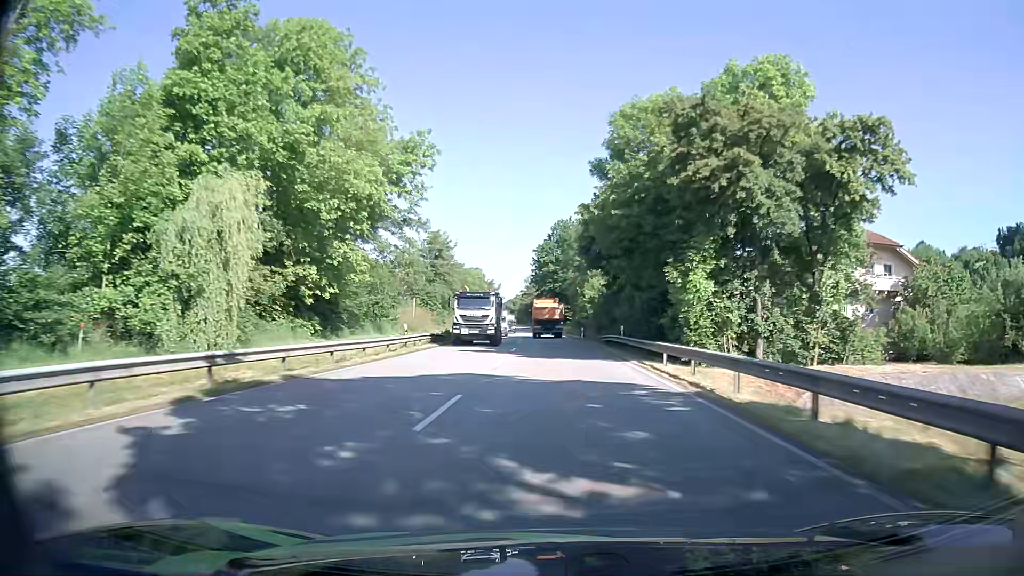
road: primary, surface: asphalt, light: Day
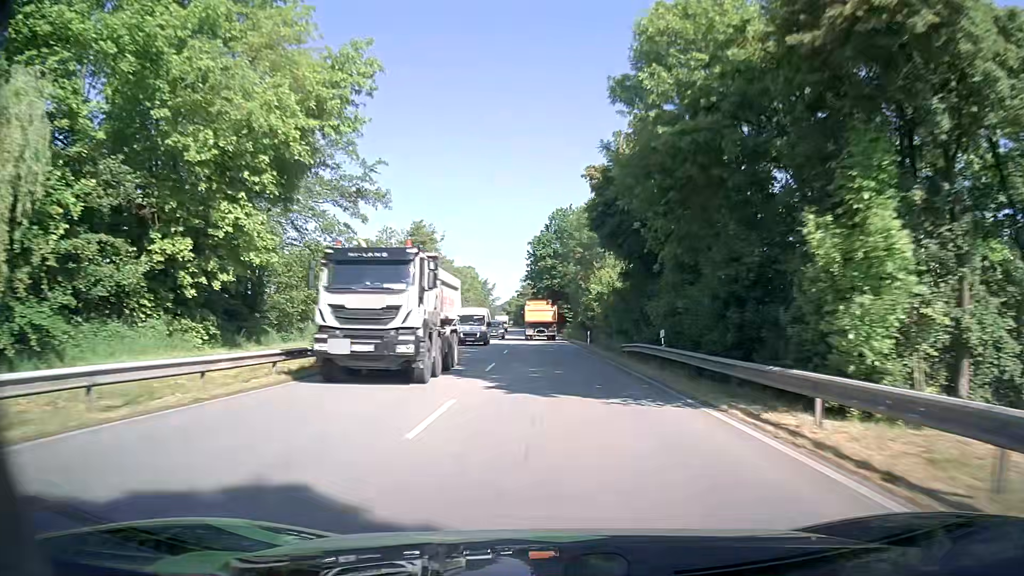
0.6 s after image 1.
(0.0, +12.2) m; 0°
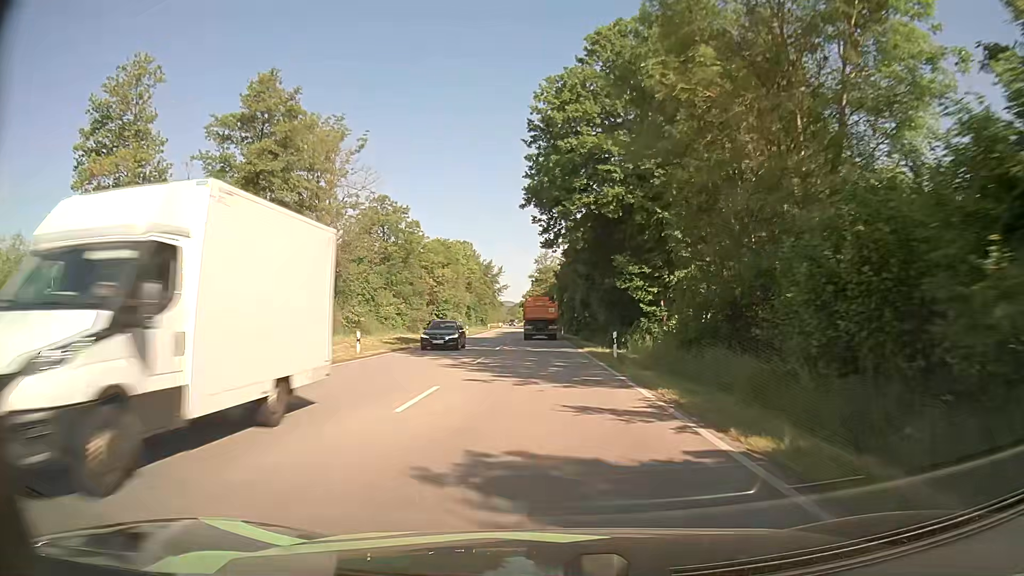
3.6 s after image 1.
(-0.8, +57.4) m; -2°
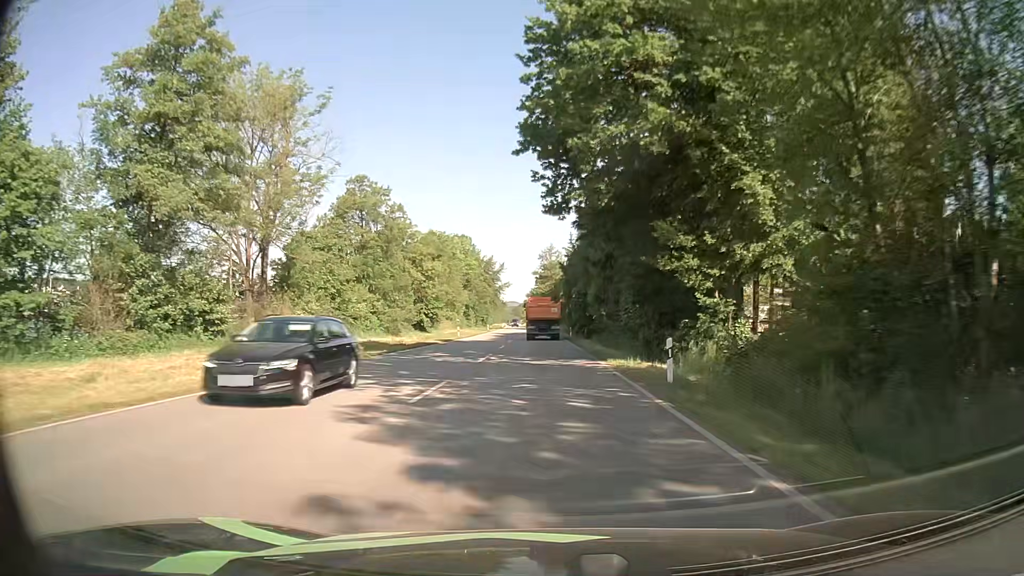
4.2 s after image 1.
(0.0, +10.8) m; 0°
